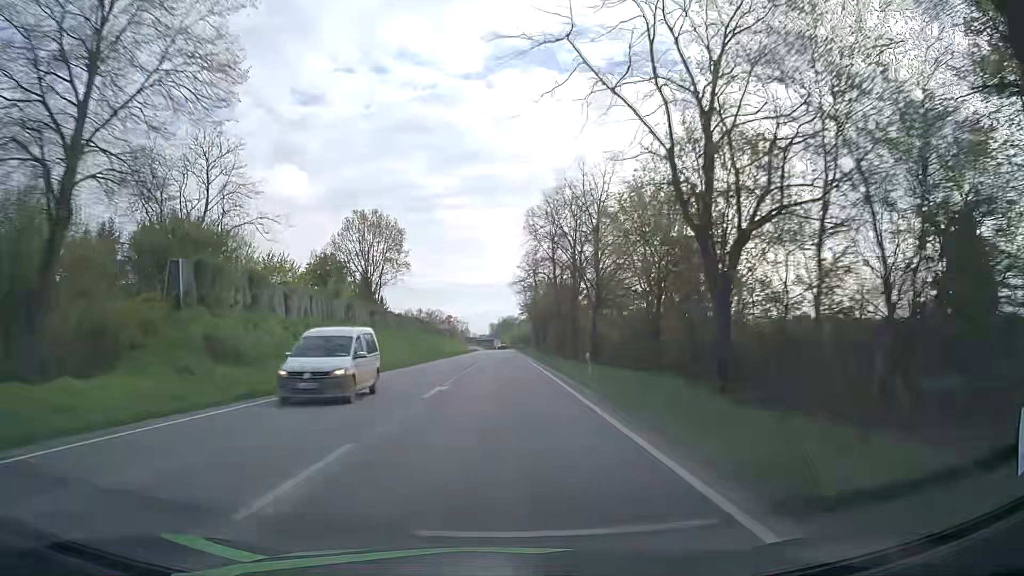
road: primary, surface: asphalt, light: Day
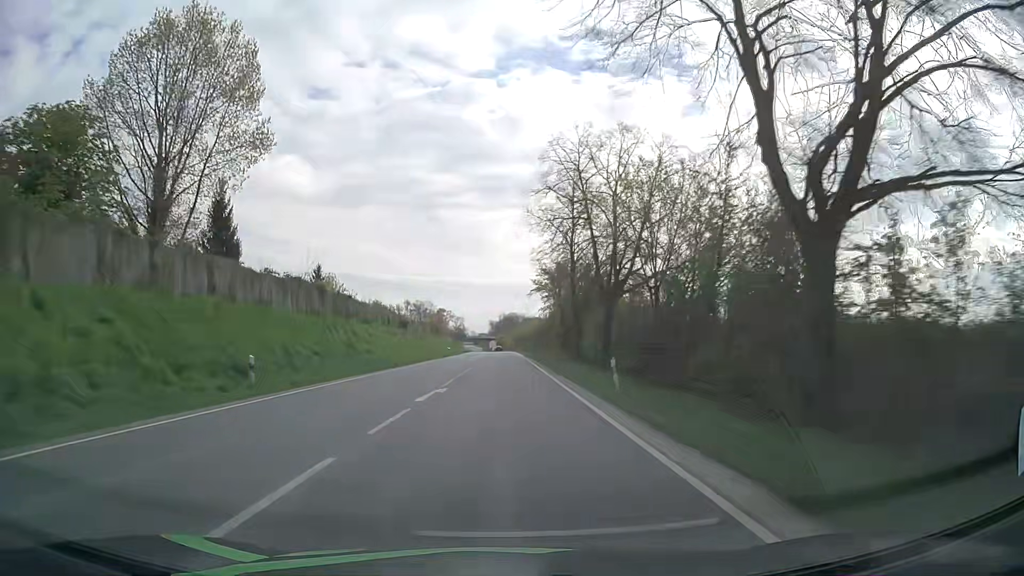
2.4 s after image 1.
(+0.3, +54.9) m; 0°
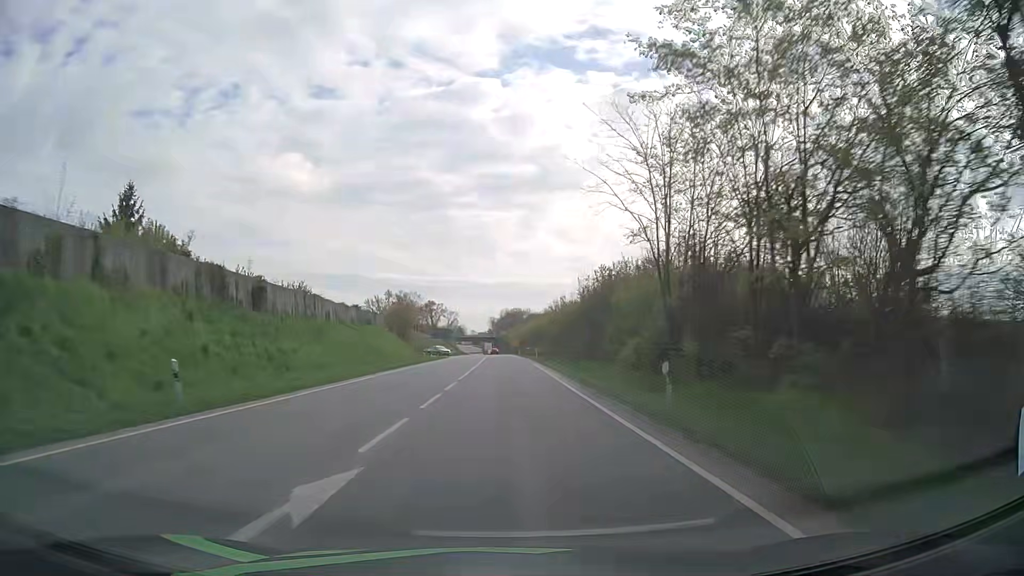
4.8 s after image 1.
(0.0, +55.2) m; 0°
